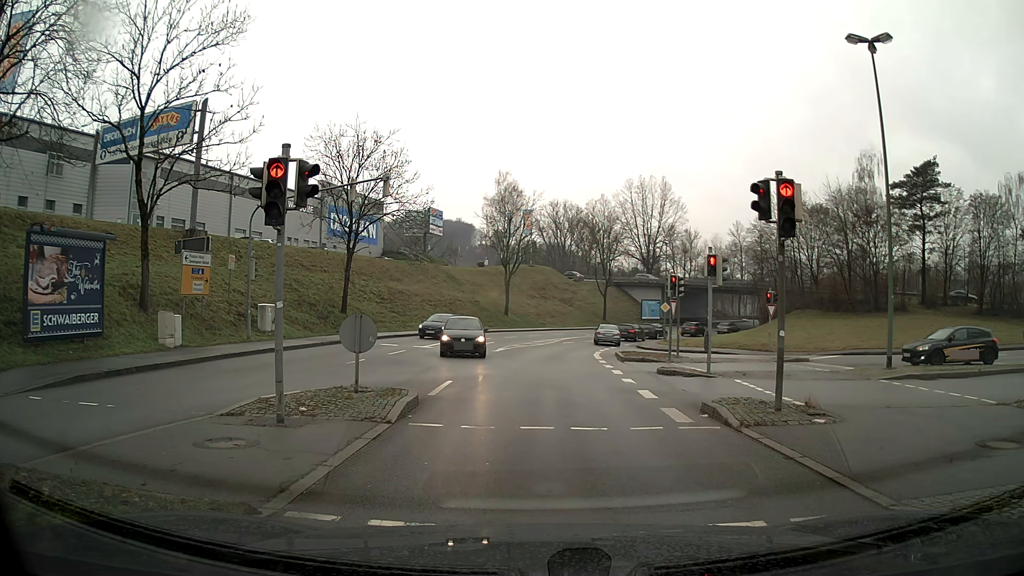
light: Day
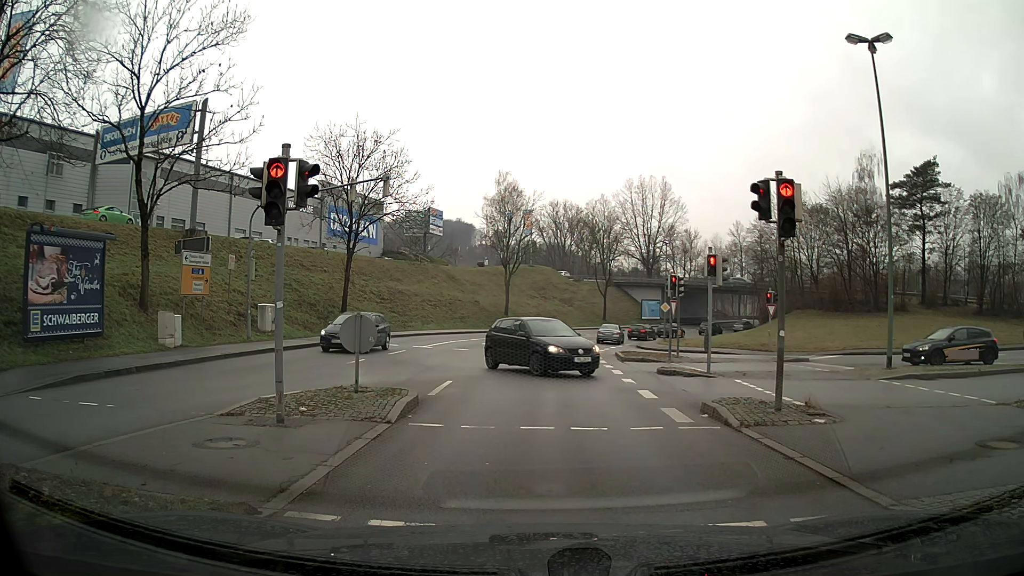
(0.0, 0.0) m; 0°
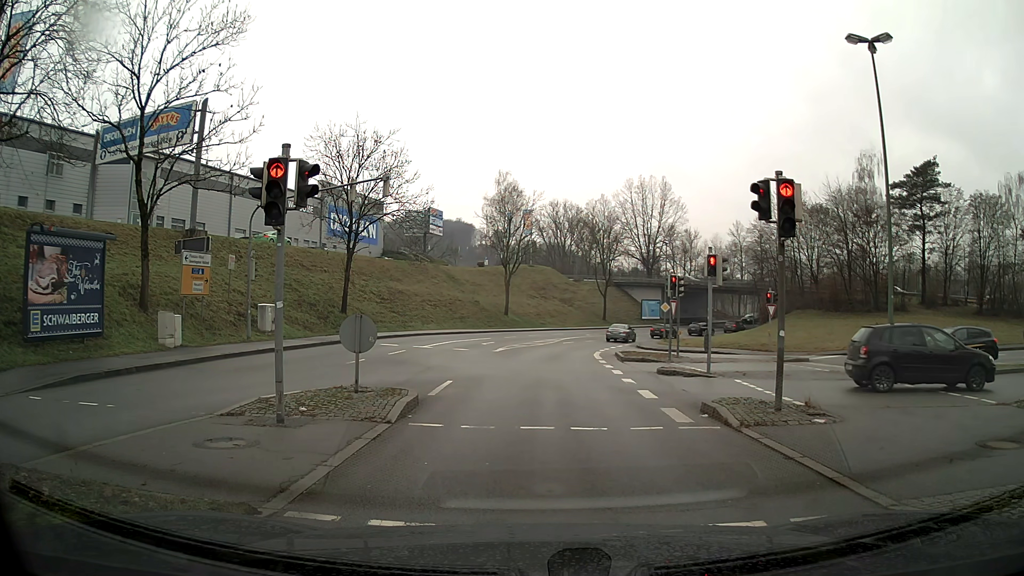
(0.0, 0.0) m; 0°
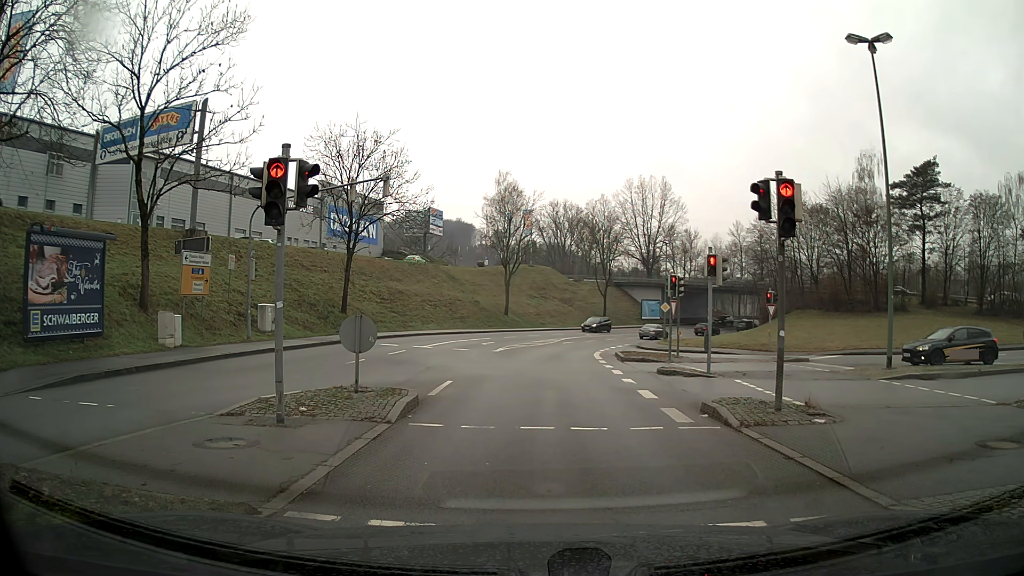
(0.0, 0.0) m; 0°
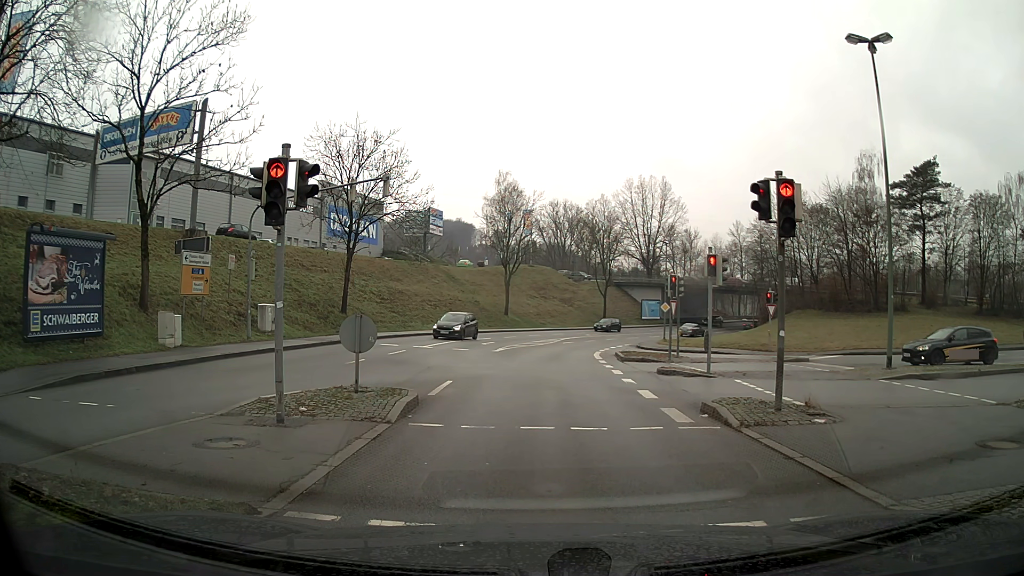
(0.0, 0.0) m; 0°
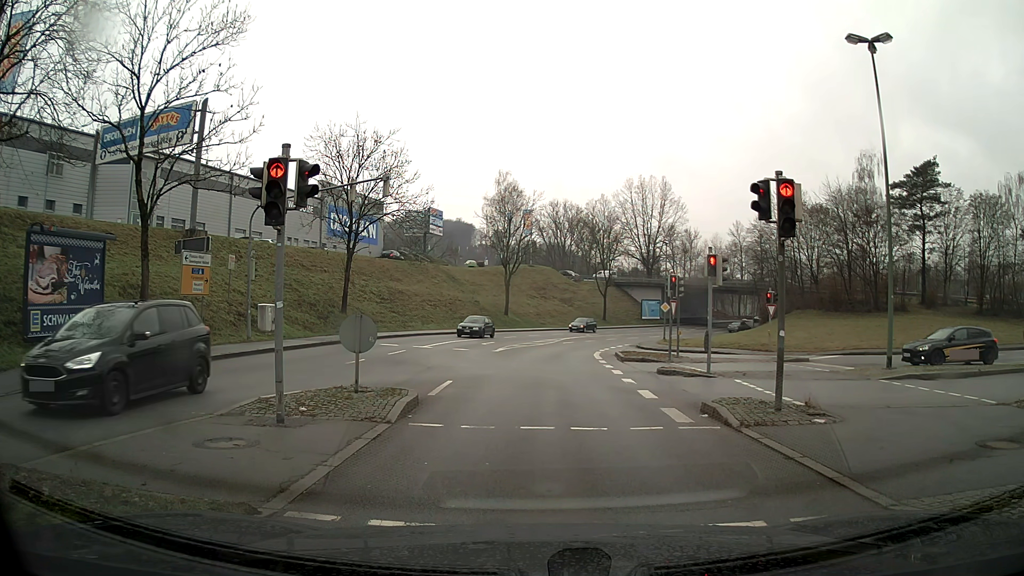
(0.0, 0.0) m; 0°
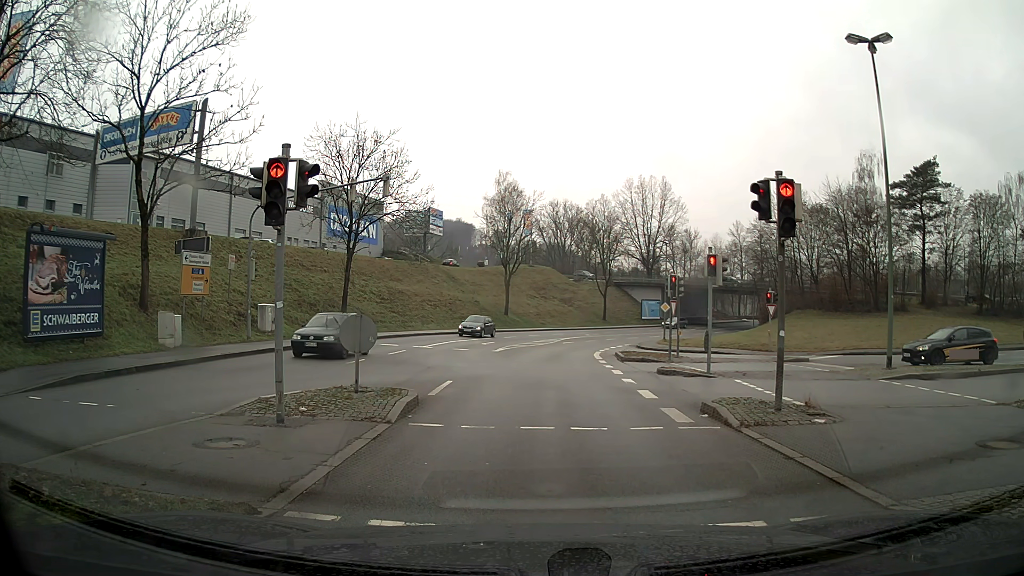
(0.0, 0.0) m; 0°
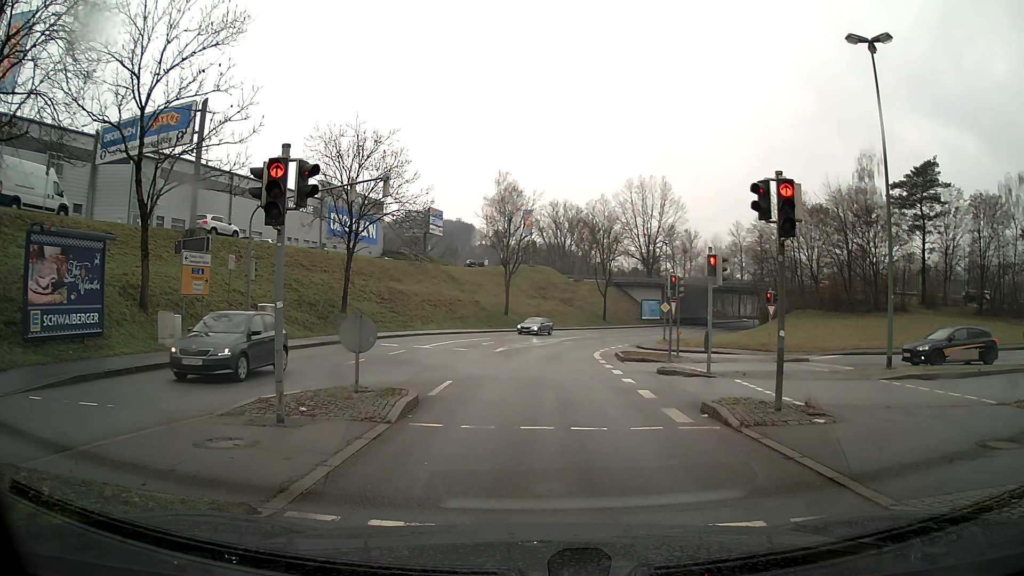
(0.0, 0.0) m; 0°
(0, +10) (+1, +20) (+2, +30) (+3, +40) (+6, +49) (+10, +59) (+15, +67) (+21, +75) (+27, +83) (+34, +91) m
